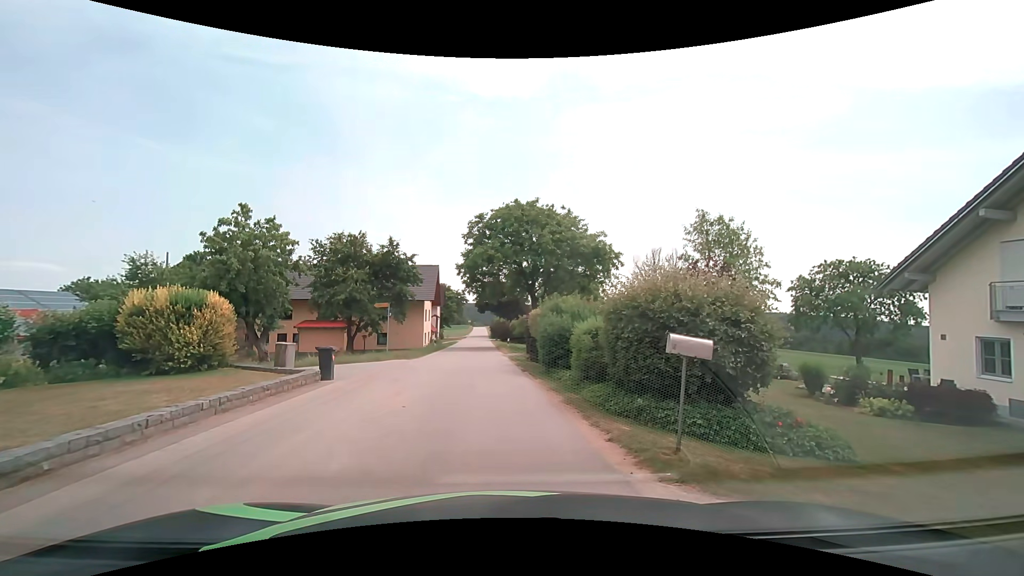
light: Day
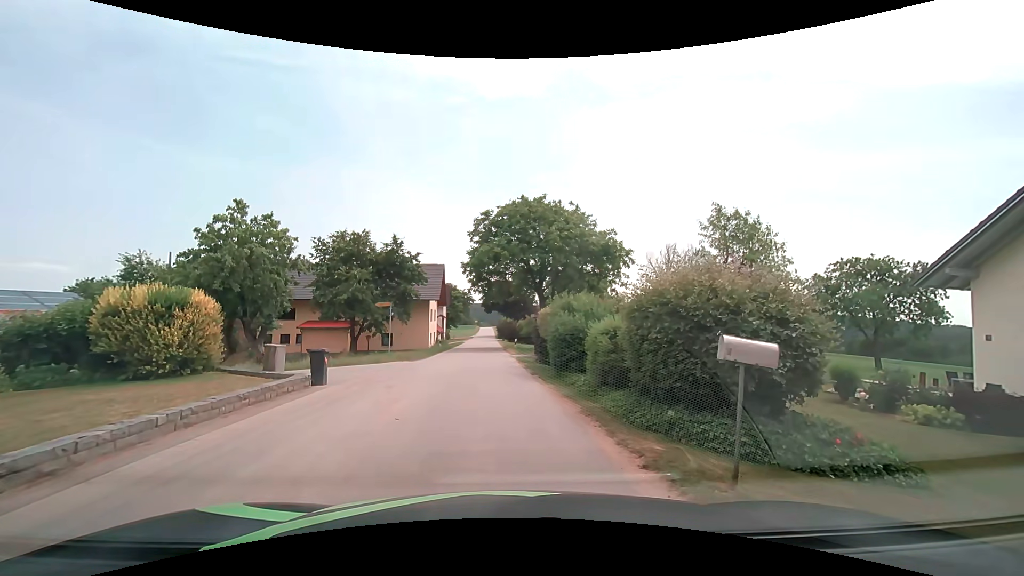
(0.0, +1.2) m; -1°
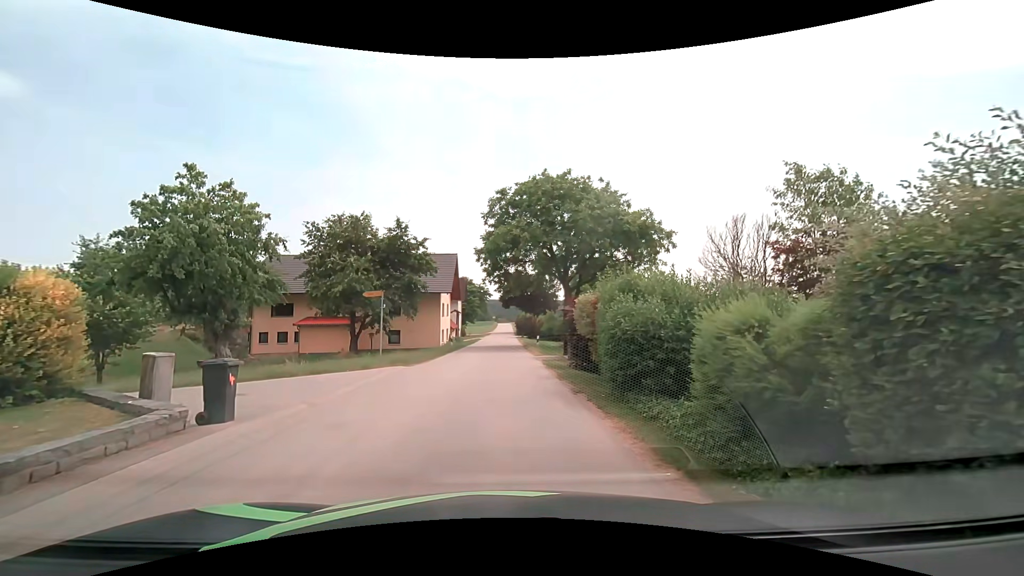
(-0.1, +5.5) m; -2°
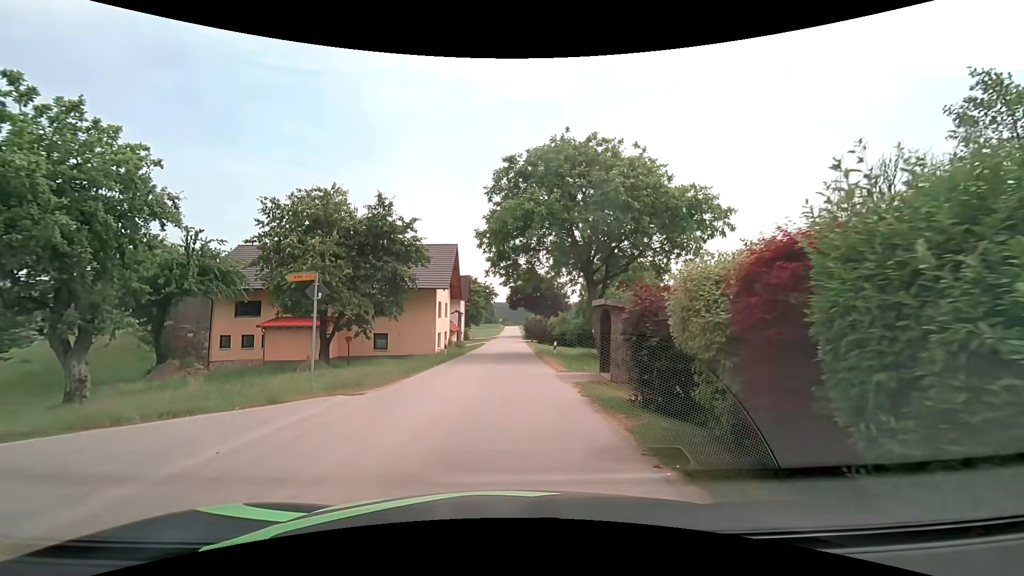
(-0.1, +7.5) m; -2°
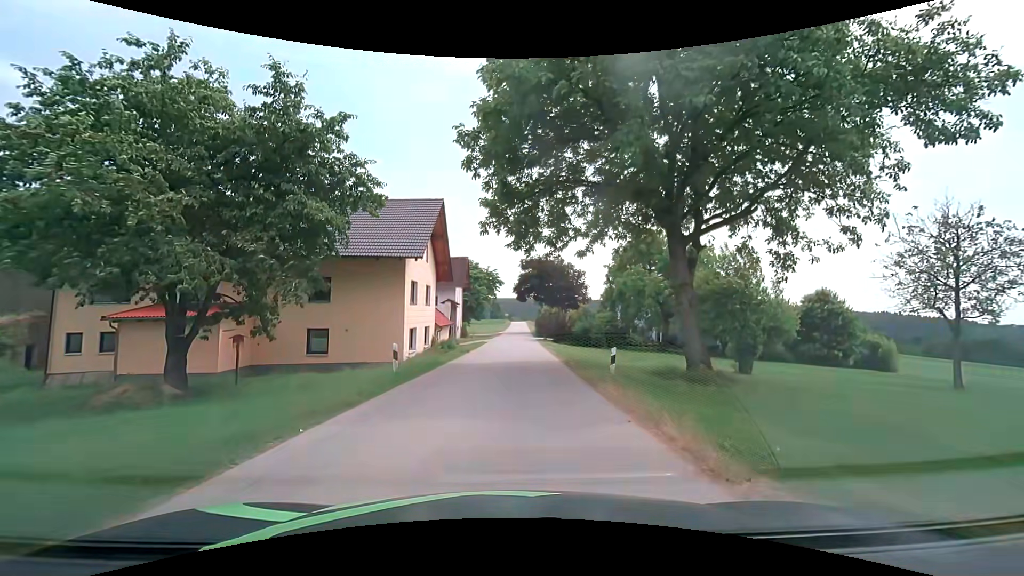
(0.0, +13.8) m; 0°
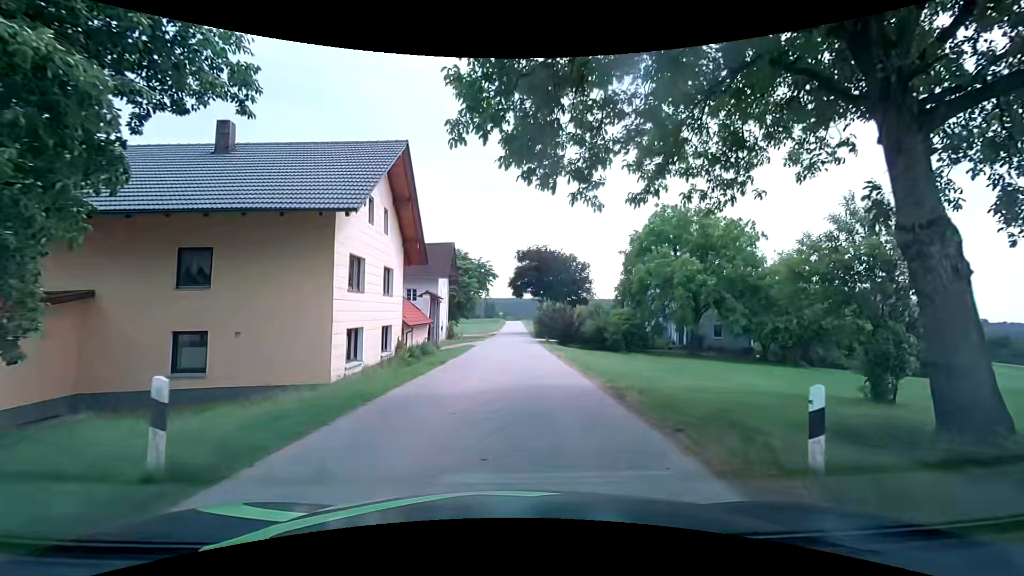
(0.0, +9.4) m; 0°
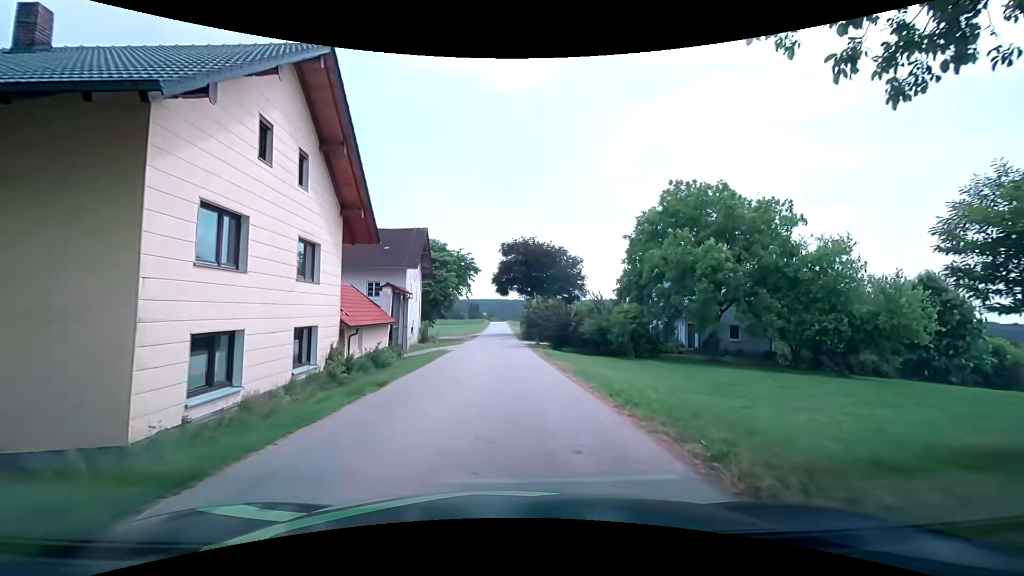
(+0.1, +7.2) m; +1°
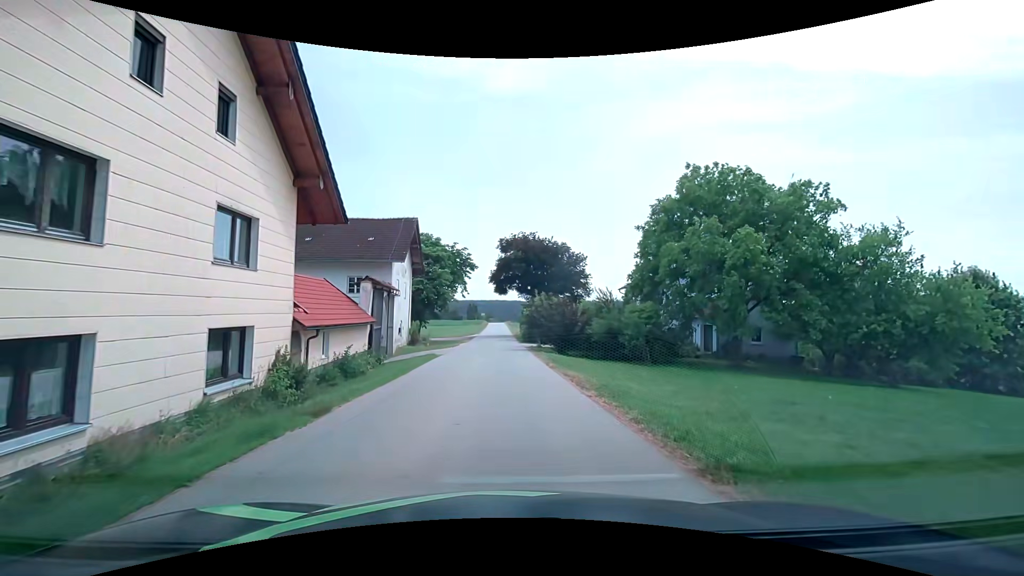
(+0.1, +3.9) m; +1°
(0, +10) (0, +20) (0, +30) (0, +40) (0, +50) (0, +60) (-1, +70) (-1, +80) (-1, +90) (-1, +100) m
